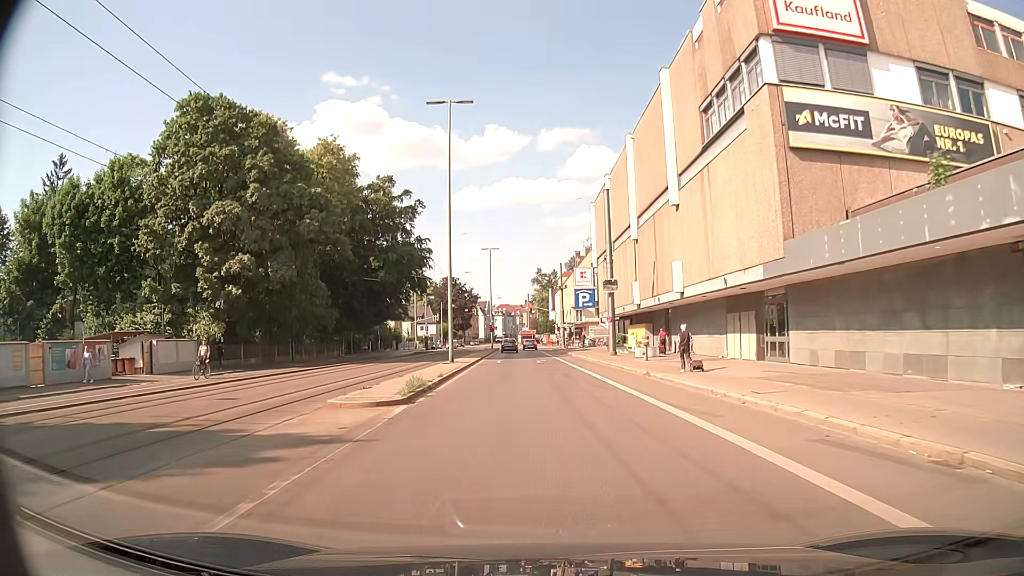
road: secondary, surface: asphalt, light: Day
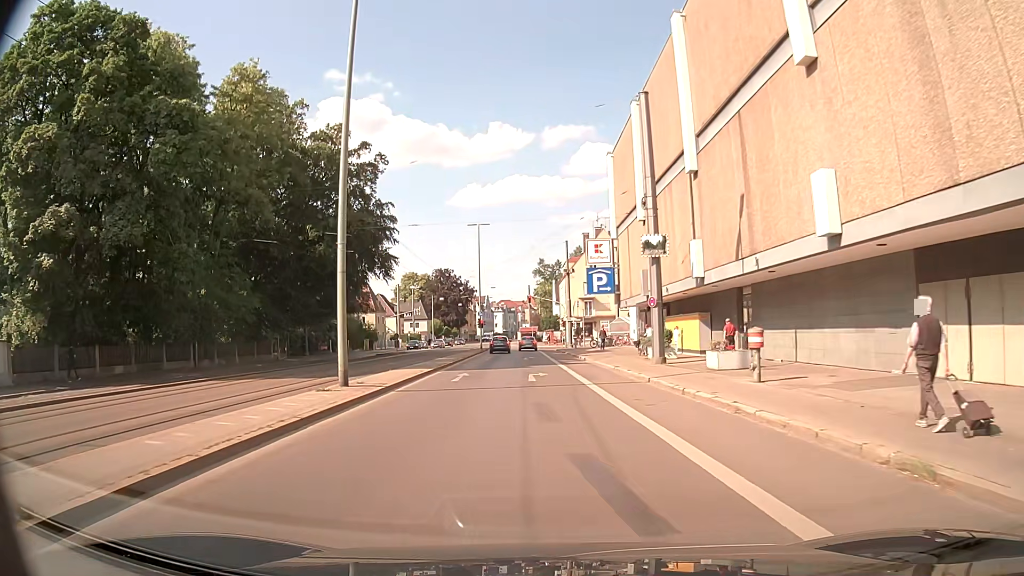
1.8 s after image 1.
(+0.2, +18.8) m; 0°
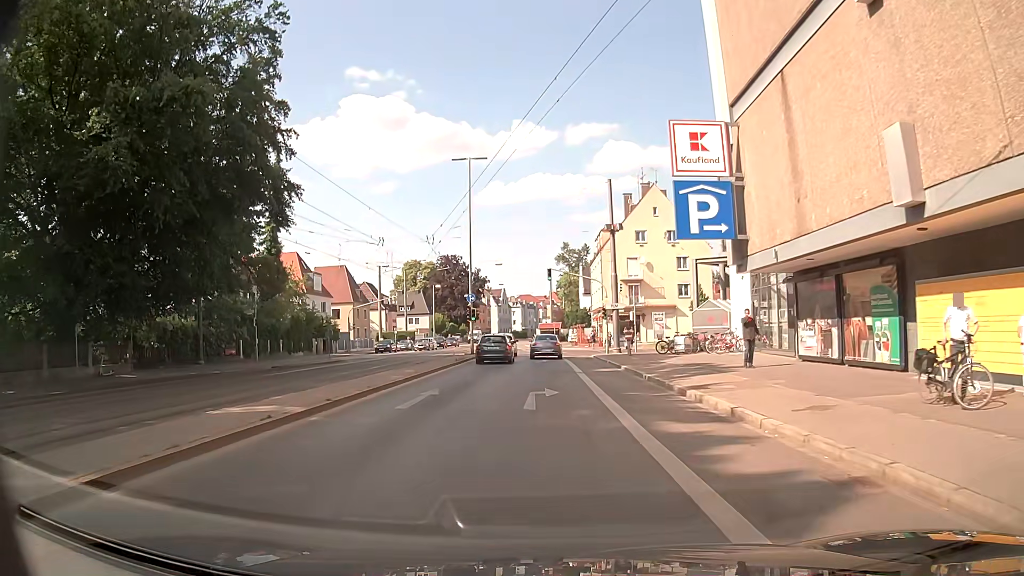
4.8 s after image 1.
(-0.6, +28.4) m; -3°
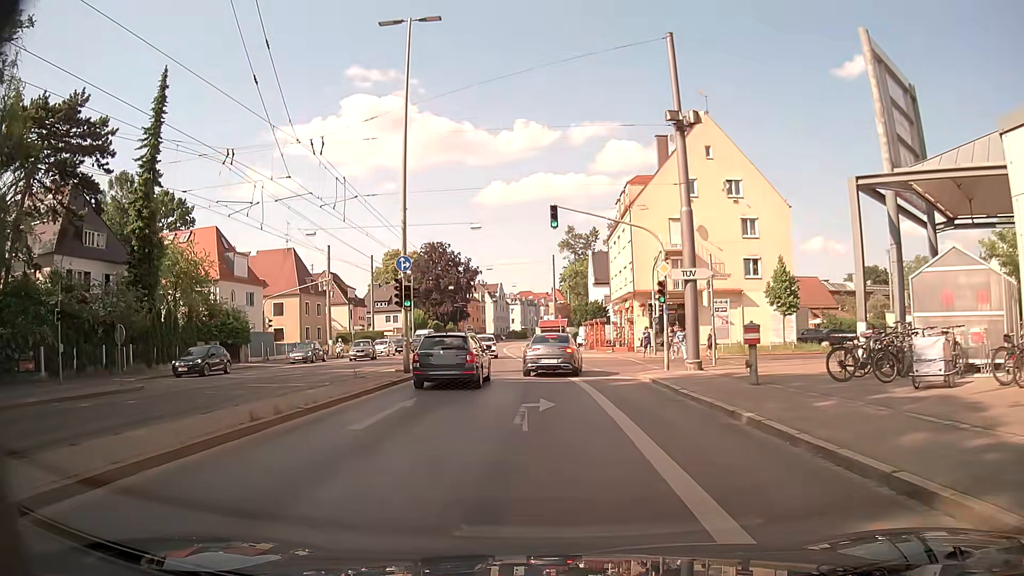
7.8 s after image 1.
(+0.3, +22.7) m; 0°
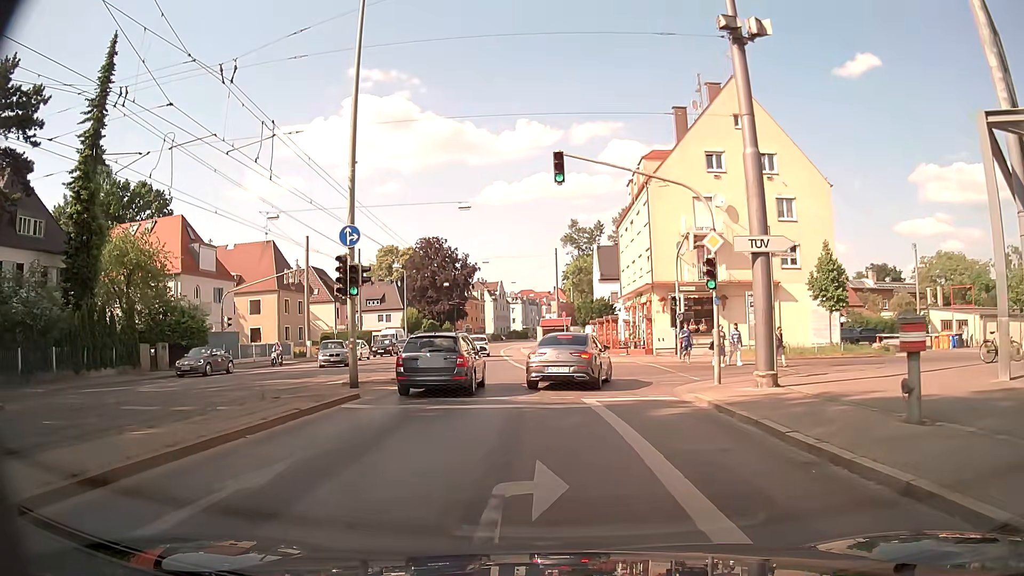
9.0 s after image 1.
(+0.1, +7.0) m; 0°
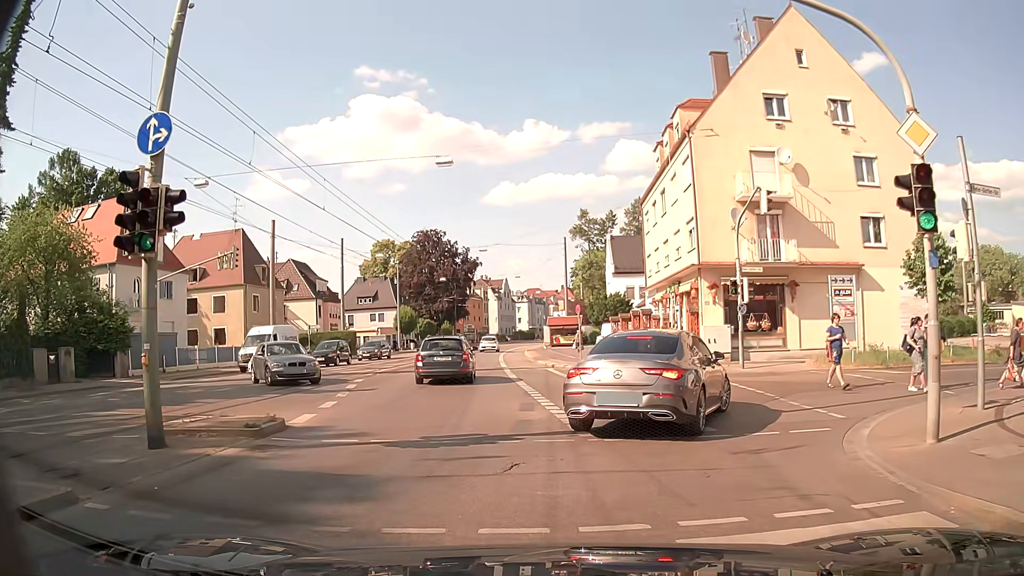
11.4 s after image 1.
(-0.1, +9.7) m; 0°
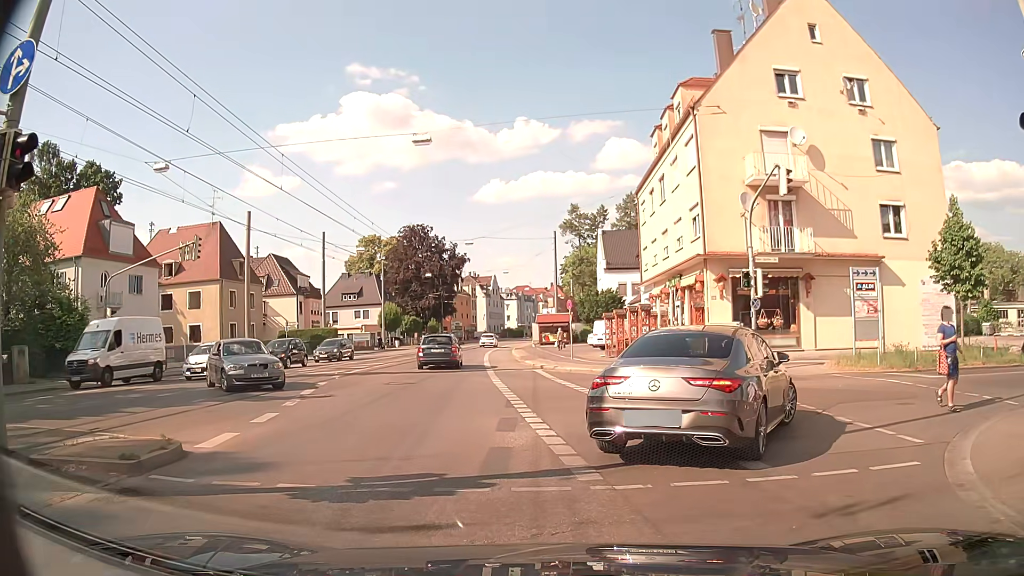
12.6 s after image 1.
(0.0, +2.8) m; +2°
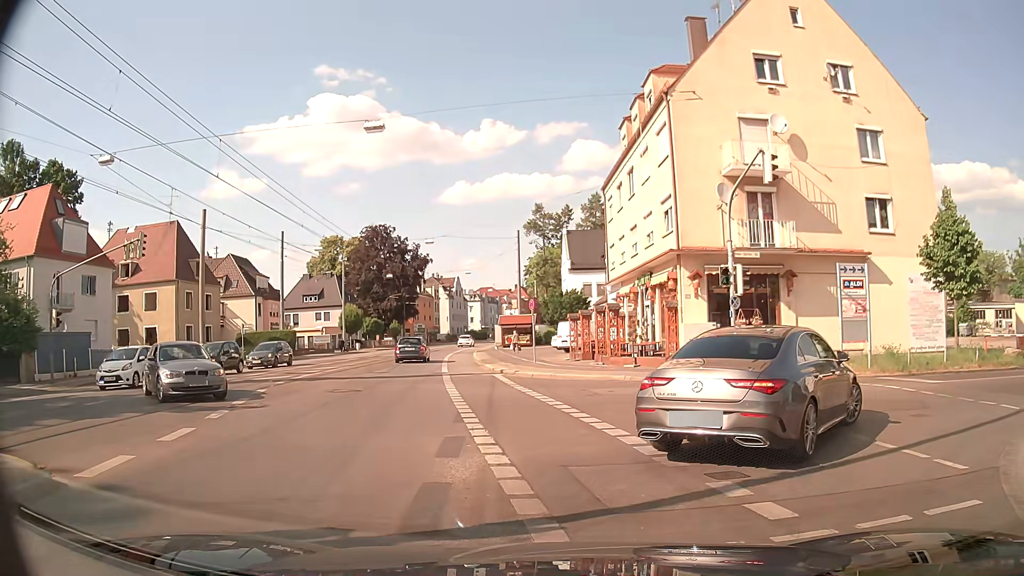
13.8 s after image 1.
(0.0, +1.9) m; +2°
